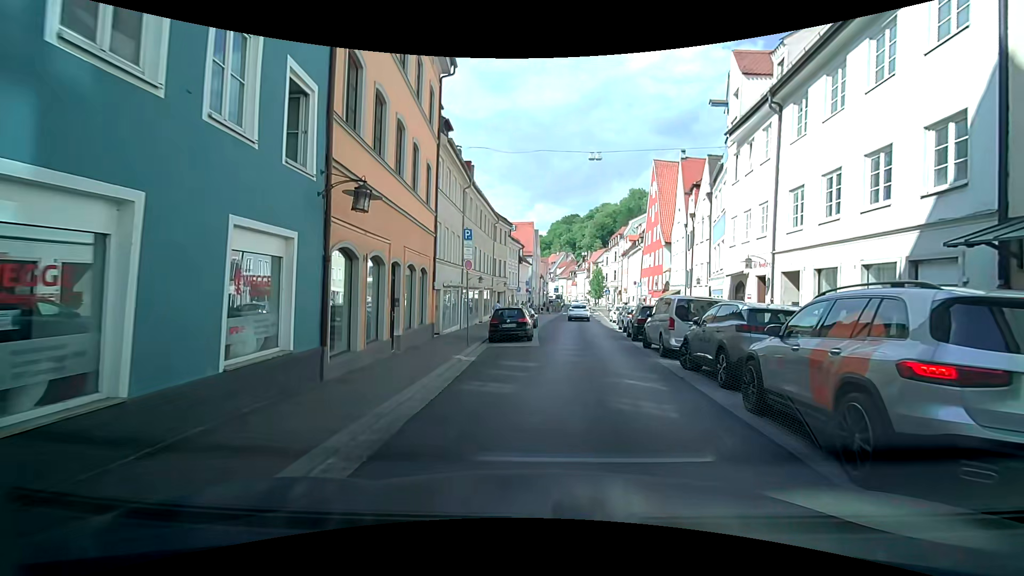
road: residential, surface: asphalt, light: Day
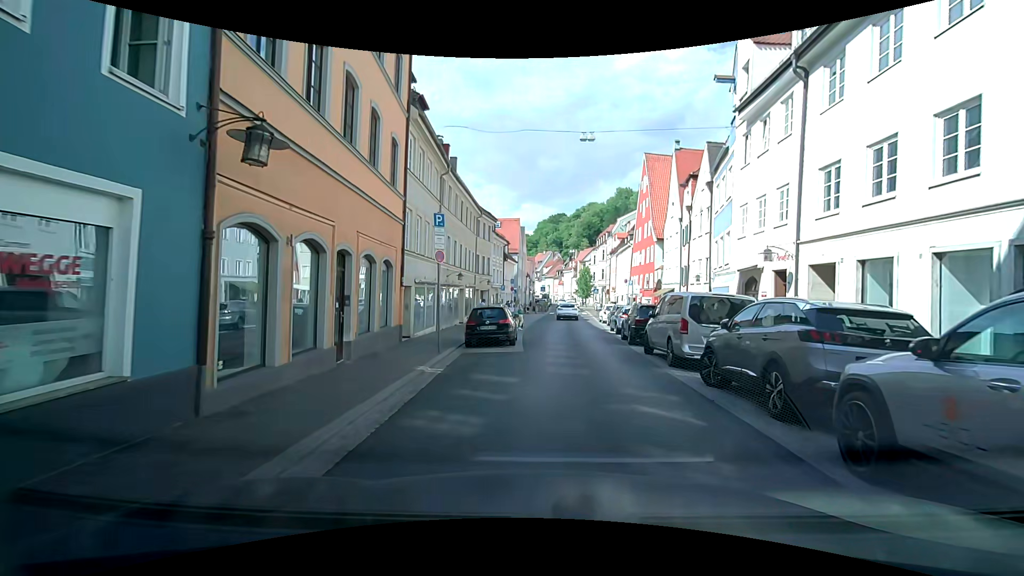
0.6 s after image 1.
(+0.1, +2.7) m; +2°
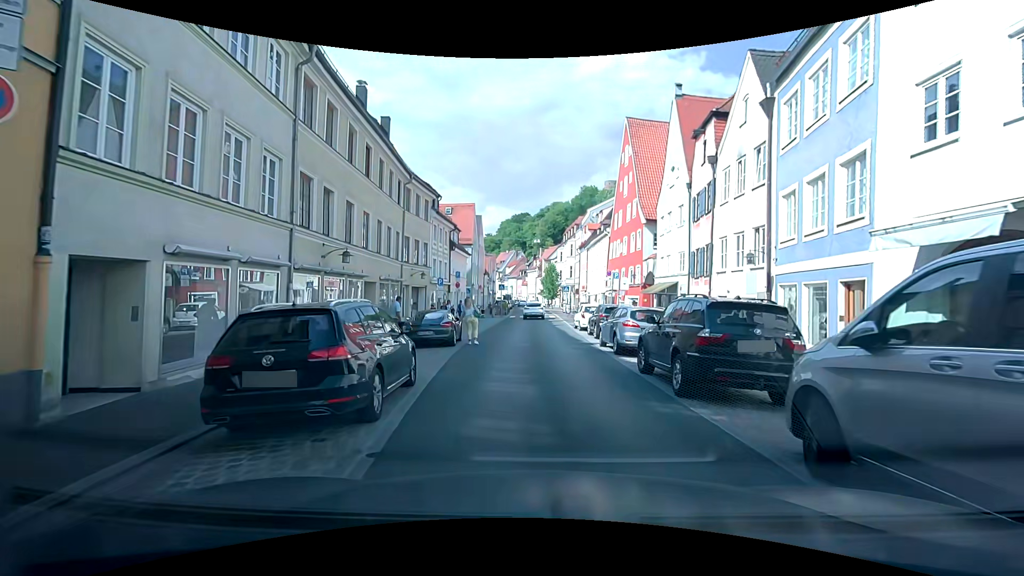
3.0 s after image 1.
(+0.7, +11.5) m; +3°
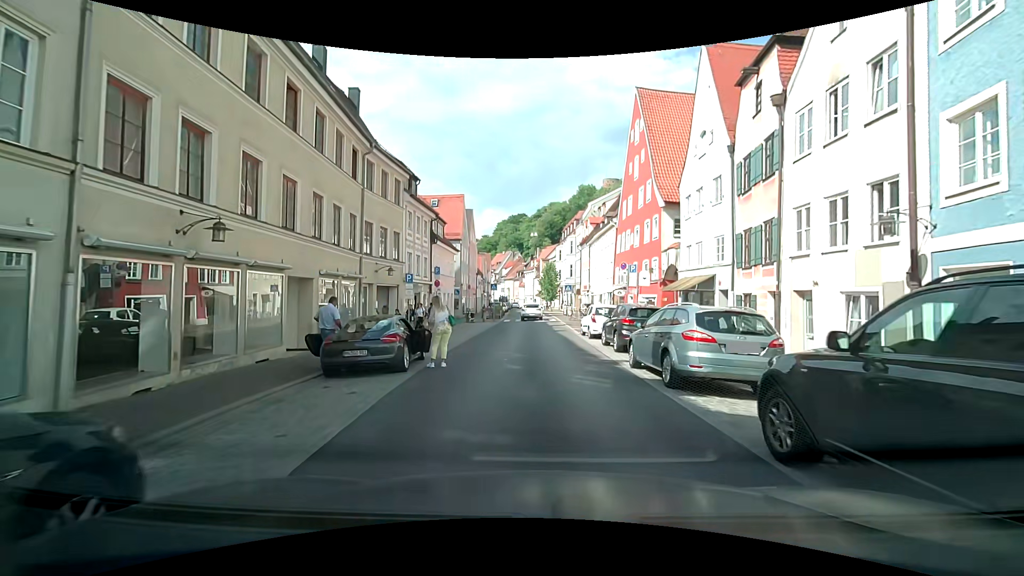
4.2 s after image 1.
(+0.1, +6.3) m; +1°
(0, +10) (0, +20) (-1, +30) (-1, +40) (-1, +50) (-1, +60) (-1, +70) (-2, +80) (-2, +90) (-2, +100) m
